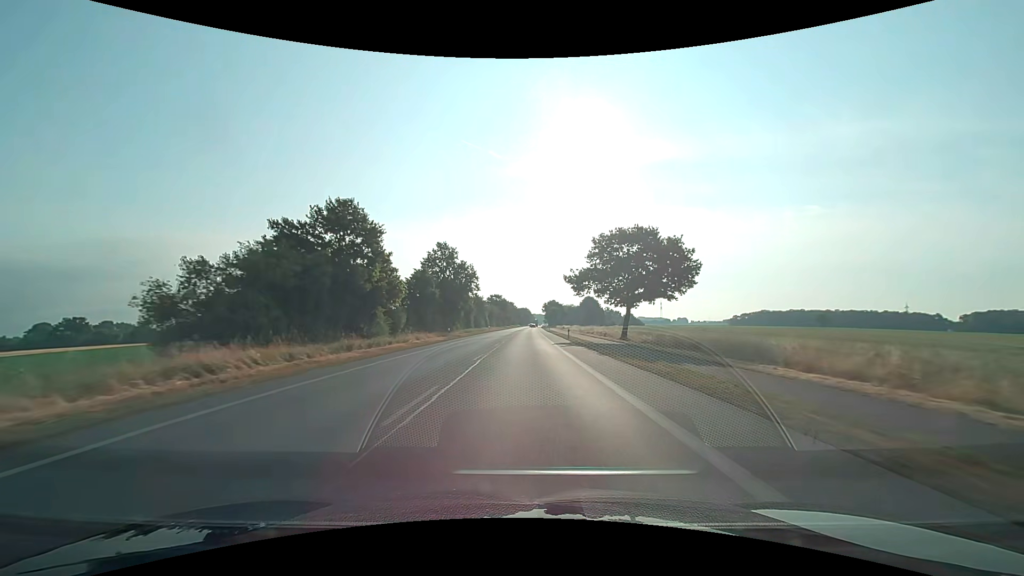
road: primary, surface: asphalt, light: Day
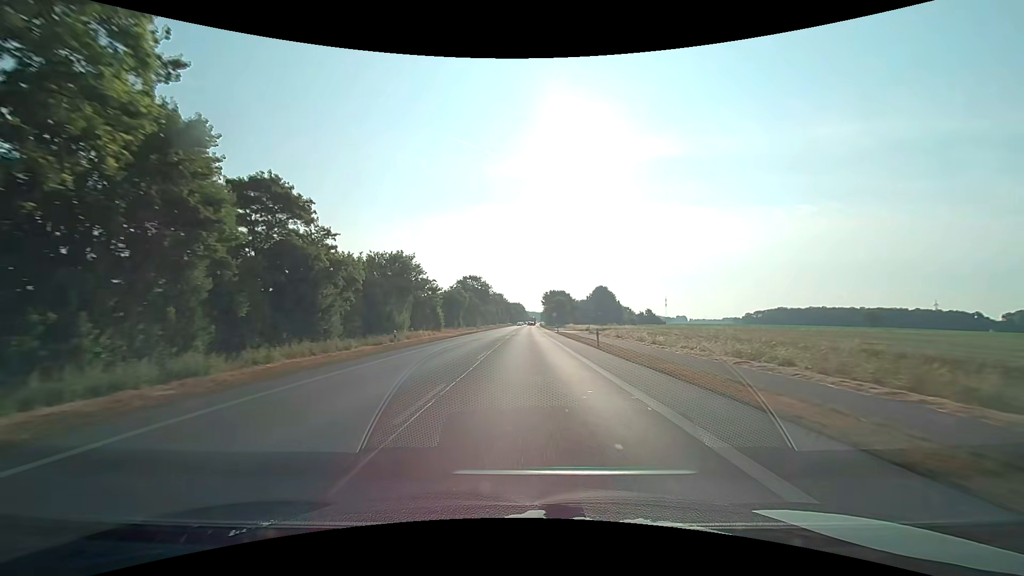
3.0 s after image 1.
(+0.4, +71.2) m; +1°
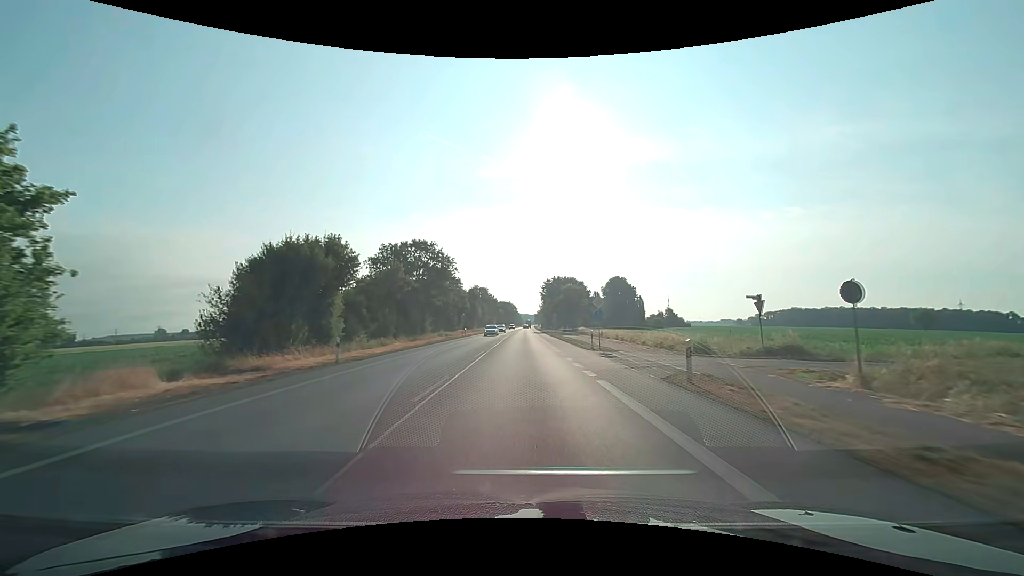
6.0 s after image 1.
(+0.6, +56.8) m; +1°
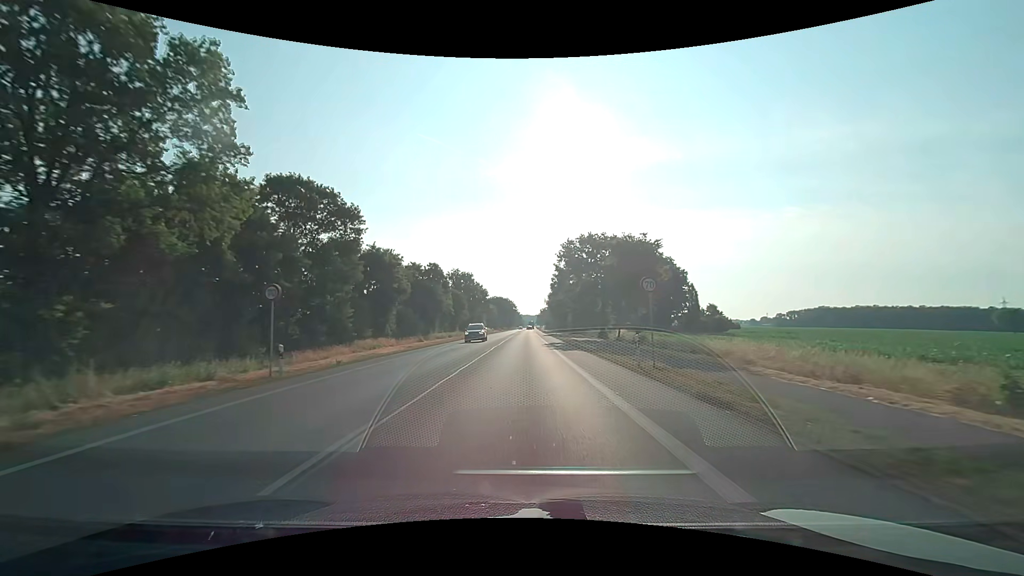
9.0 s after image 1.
(+0.2, +54.1) m; 0°
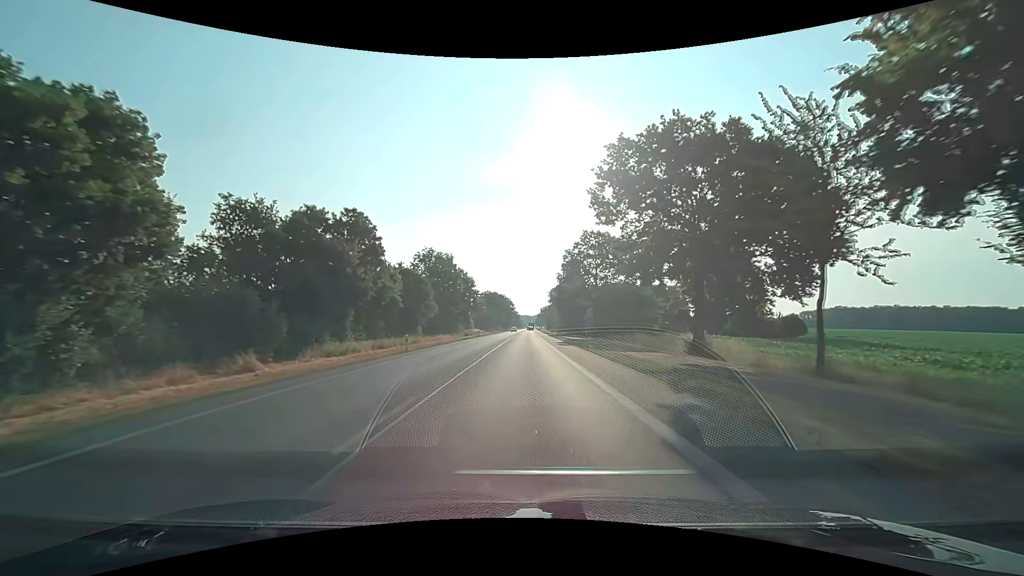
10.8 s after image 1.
(-0.1, +33.3) m; 0°
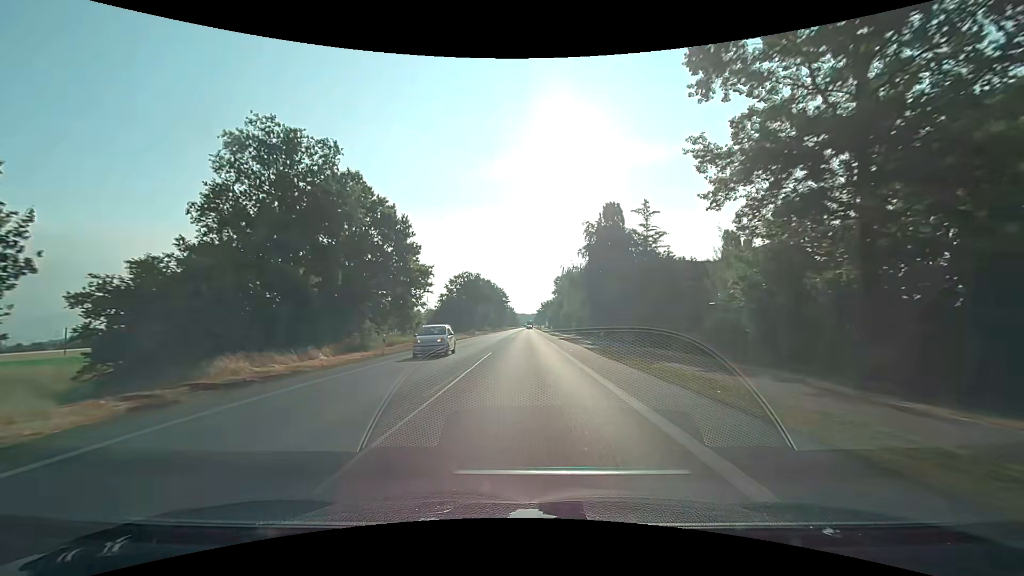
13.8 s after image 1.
(+0.1, +55.5) m; 0°
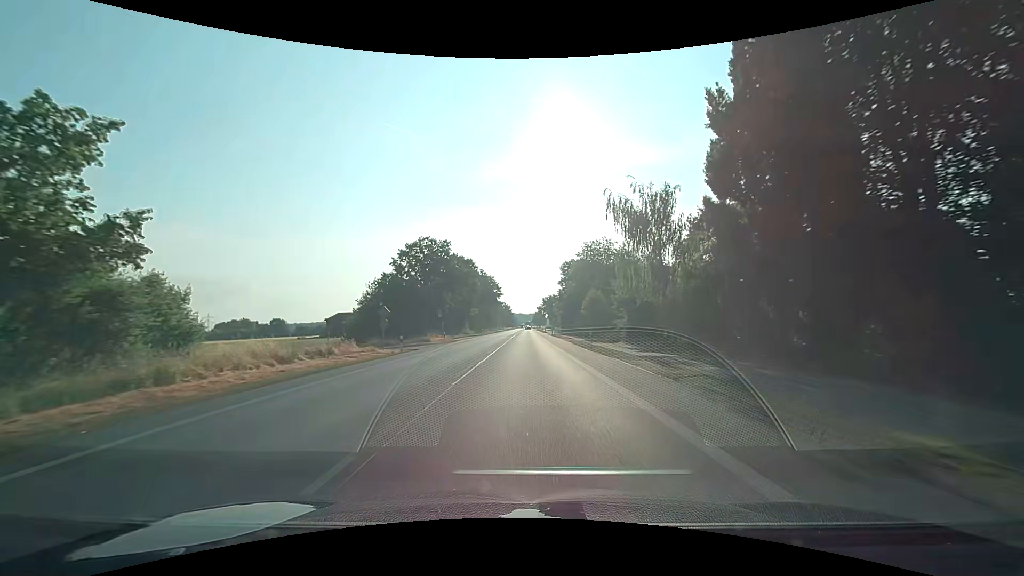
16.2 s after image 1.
(0.0, +44.4) m; 0°
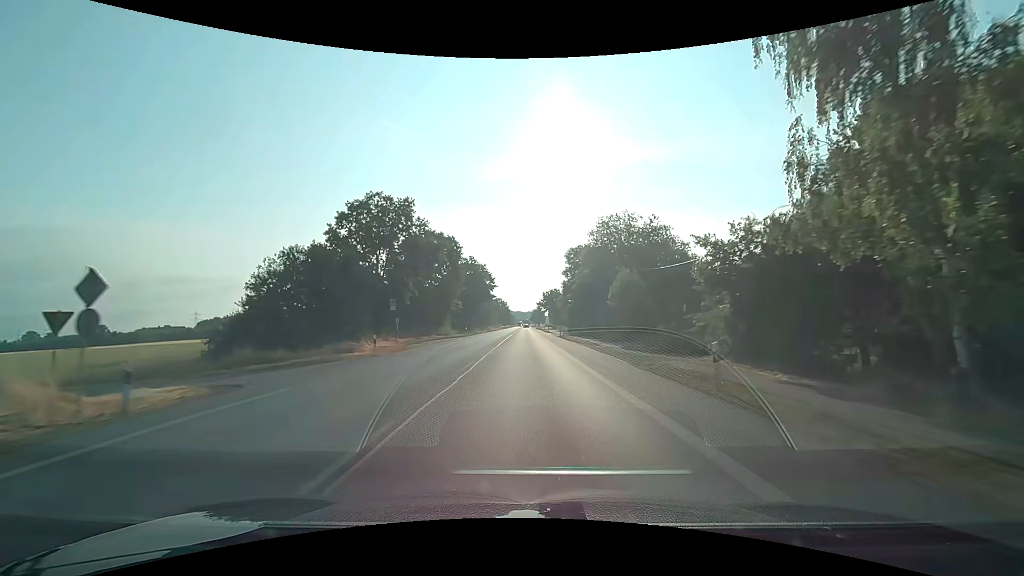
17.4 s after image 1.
(0.0, +22.2) m; 0°
(0, +10) (0, +20) (0, +30) (0, +40) (0, +50) (0, +60) (0, +70) (0, +80) (0, +90) (0, +100) m
